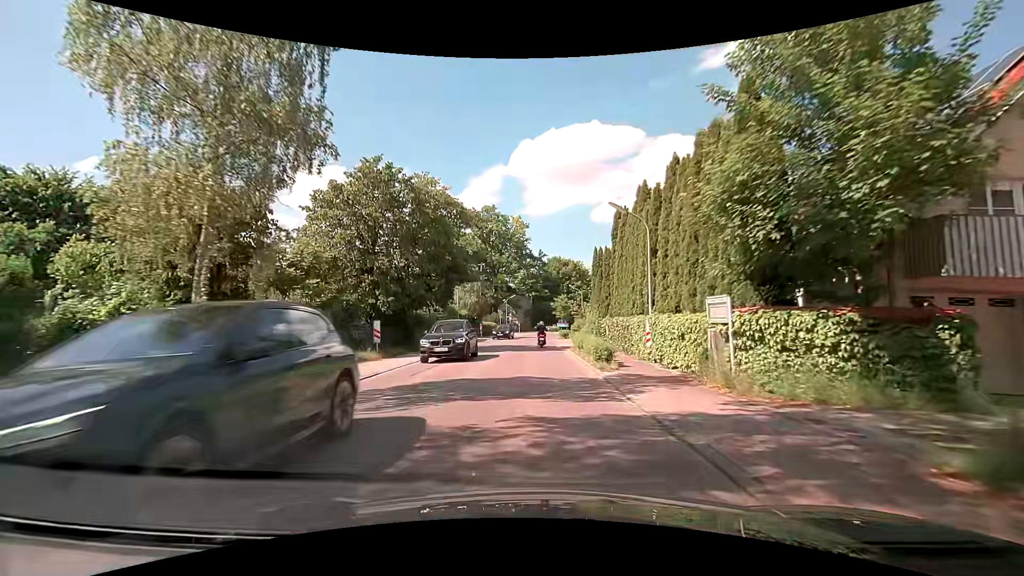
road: secondary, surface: asphalt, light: Day
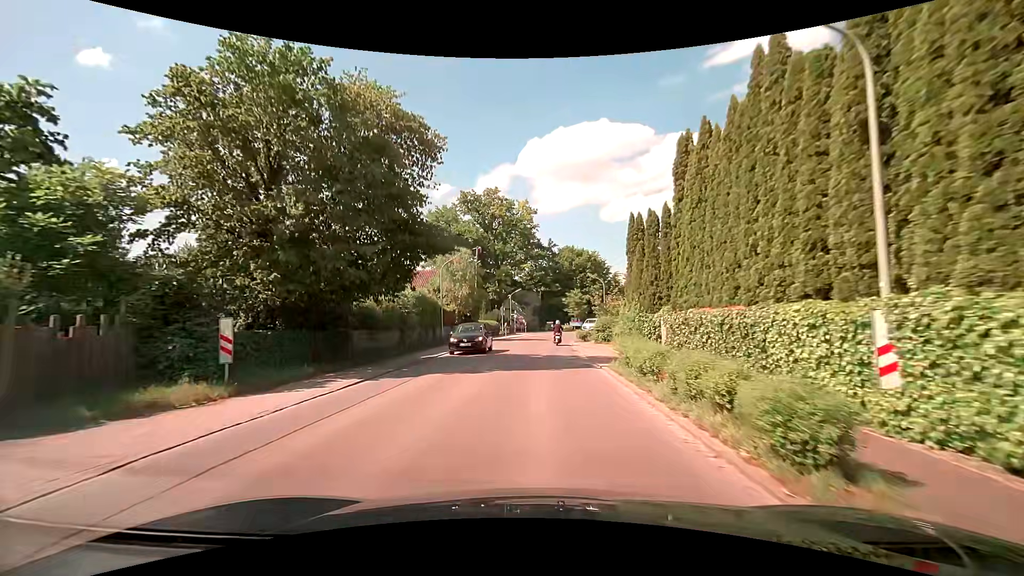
(-0.1, +12.0) m; -2°
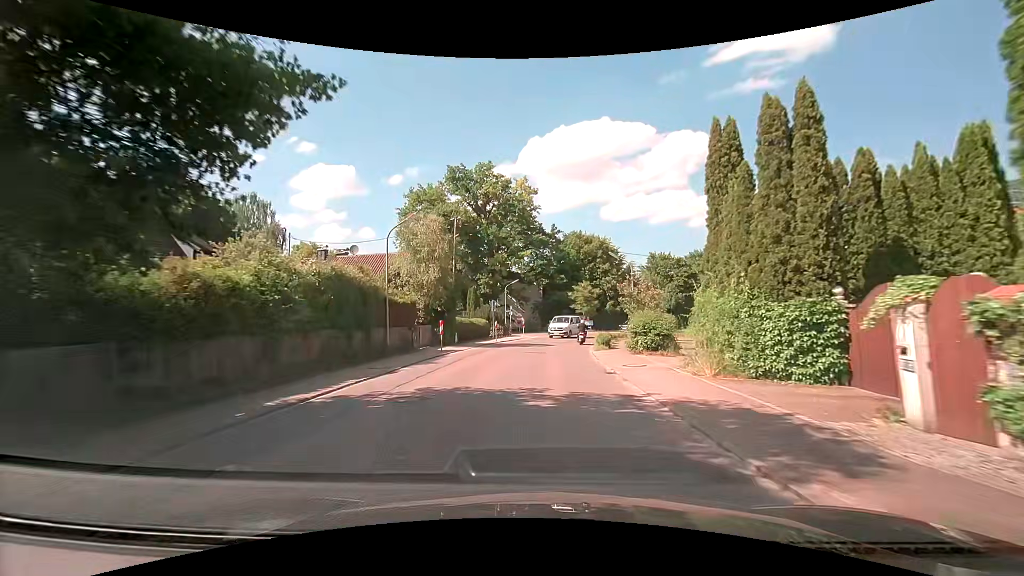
(+0.2, +12.8) m; +1°
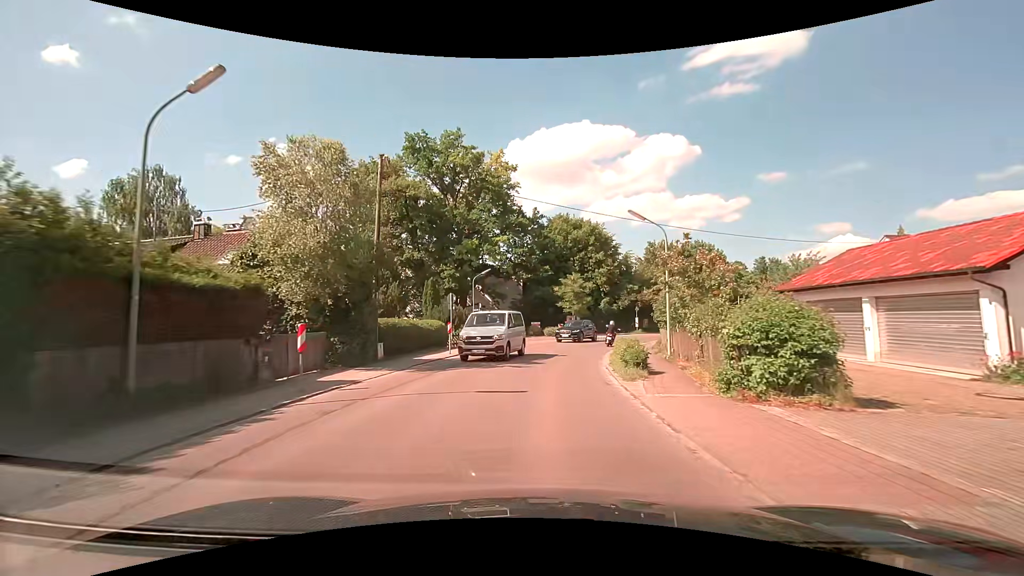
(+0.1, +12.7) m; +1°
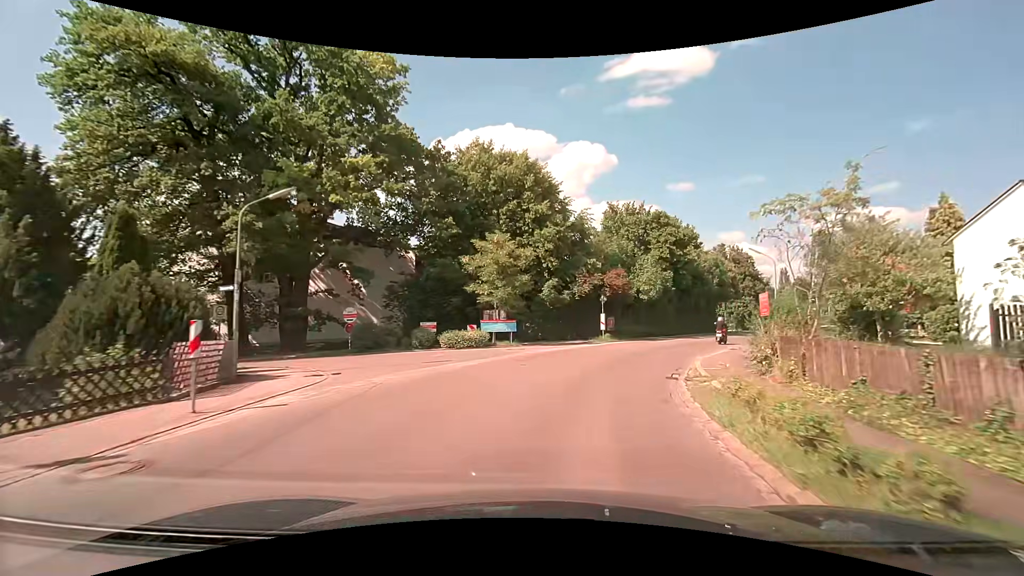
(+1.6, +24.4) m; +10°
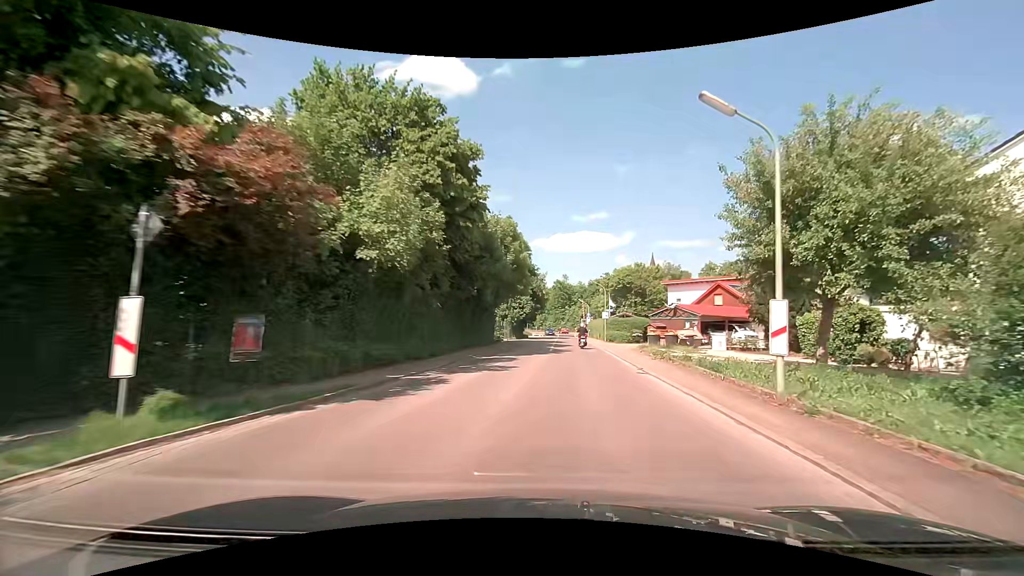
(+5.4, +25.1) m; +27°
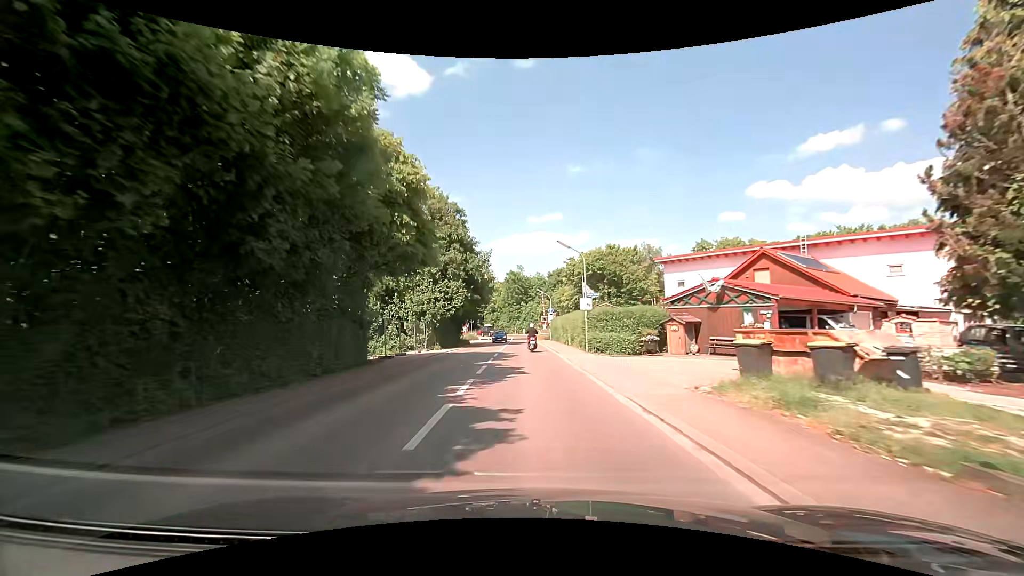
(+1.6, +22.2) m; +5°
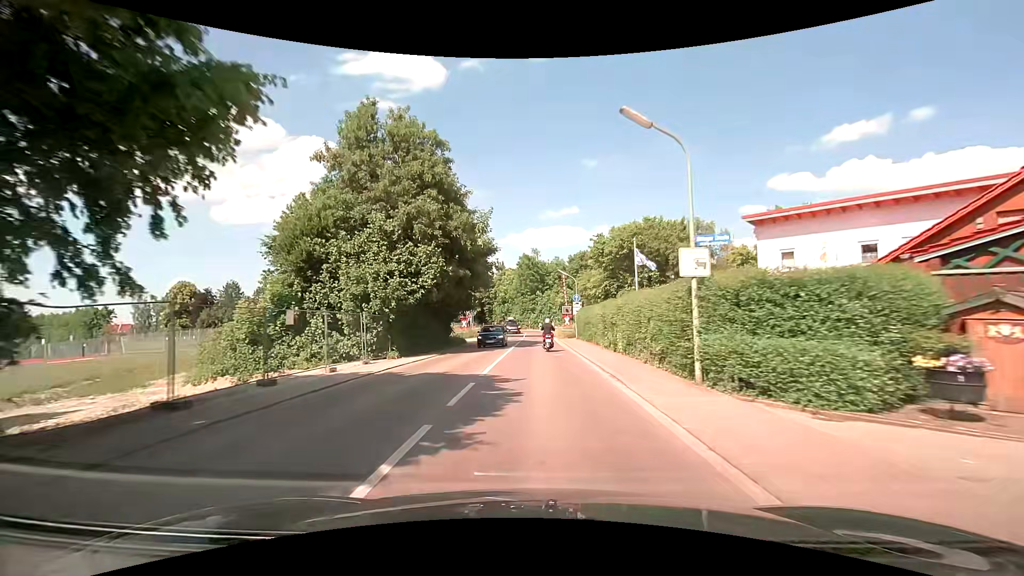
(-0.4, +15.8) m; -2°
(0, +10) (0, +20) (0, +30) (0, +40) (0, +50) (0, +60) (-1, +70) (-6, +79) (-13, +86) (-21, +91) m
